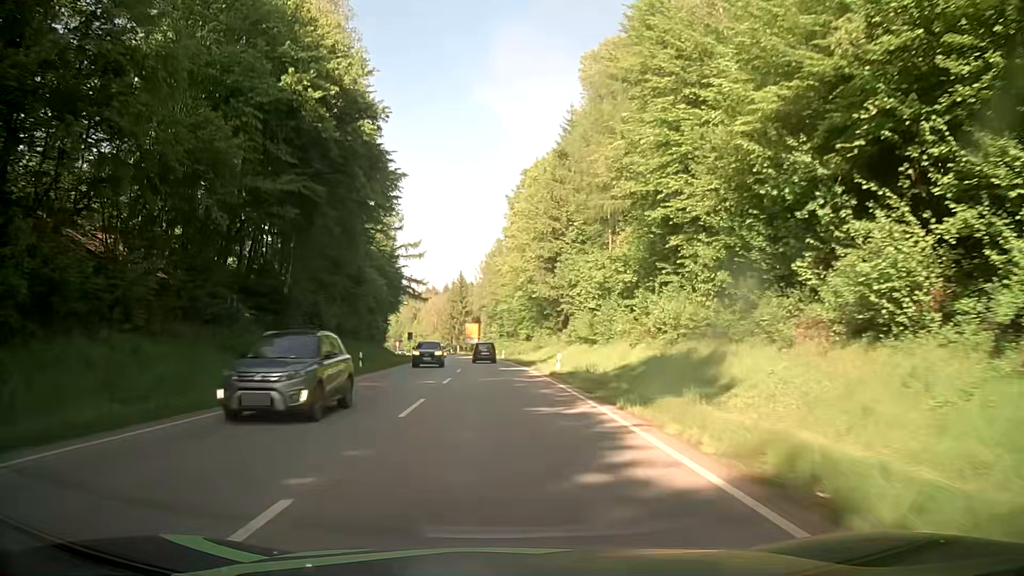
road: secondary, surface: asphalt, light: Day
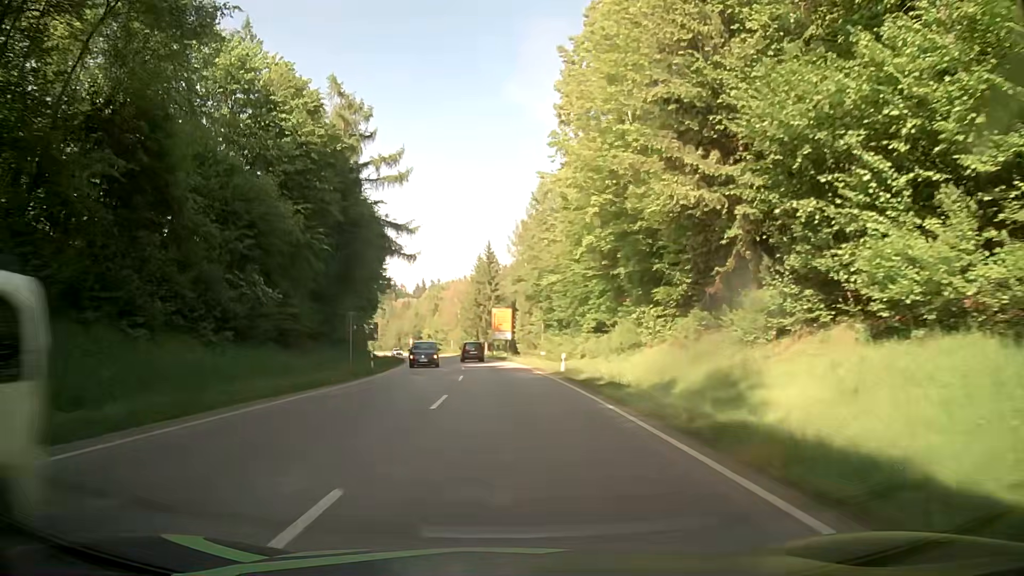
(-0.9, +44.6) m; -3°
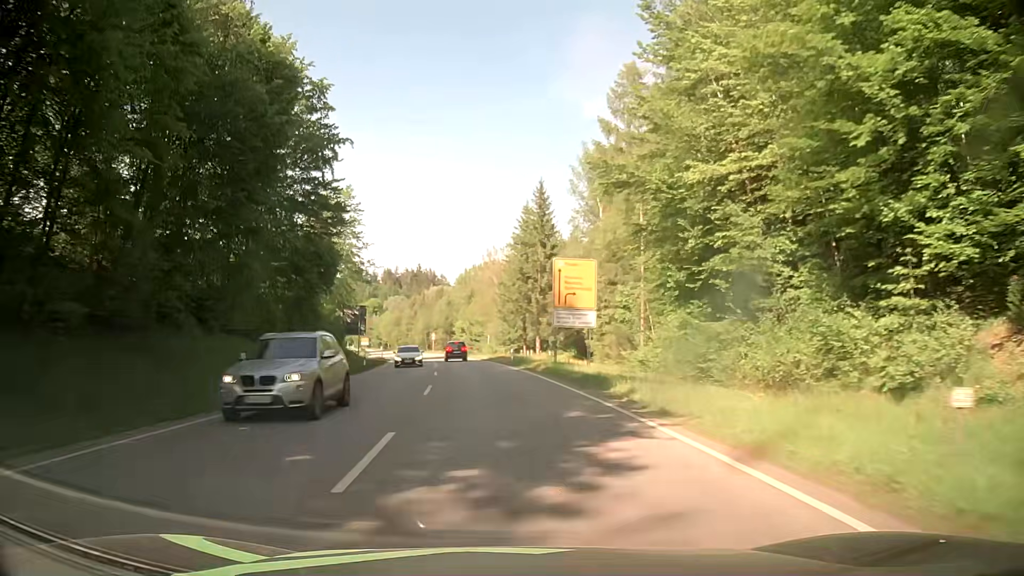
(-1.2, +44.4) m; -3°
(0, +10) (-1, +20) (-1, +30) (-2, +40) (-4, +50) (-5, +60) (-7, +70) (-9, +79) (-11, +89) (-13, +99) m
